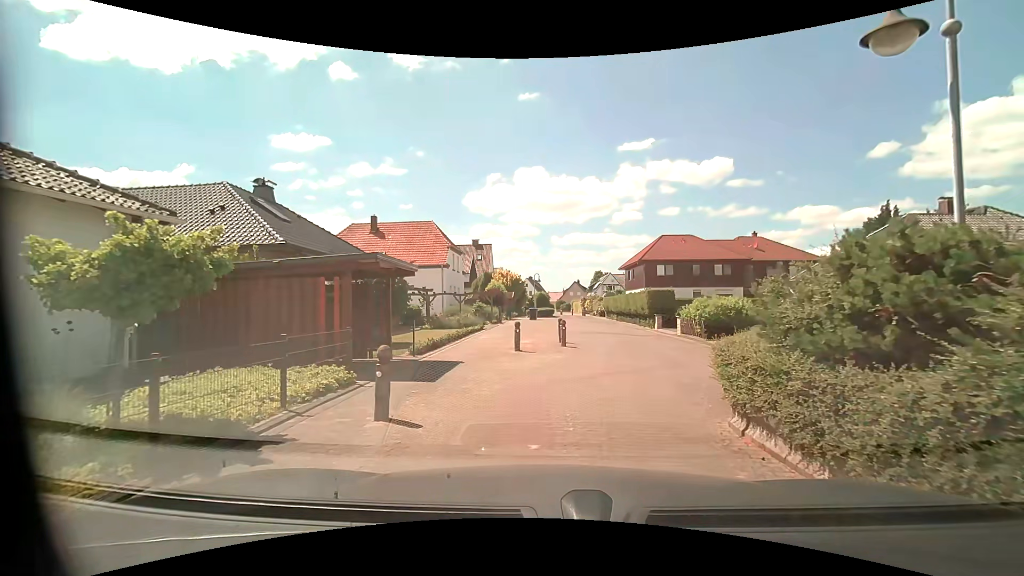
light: Day
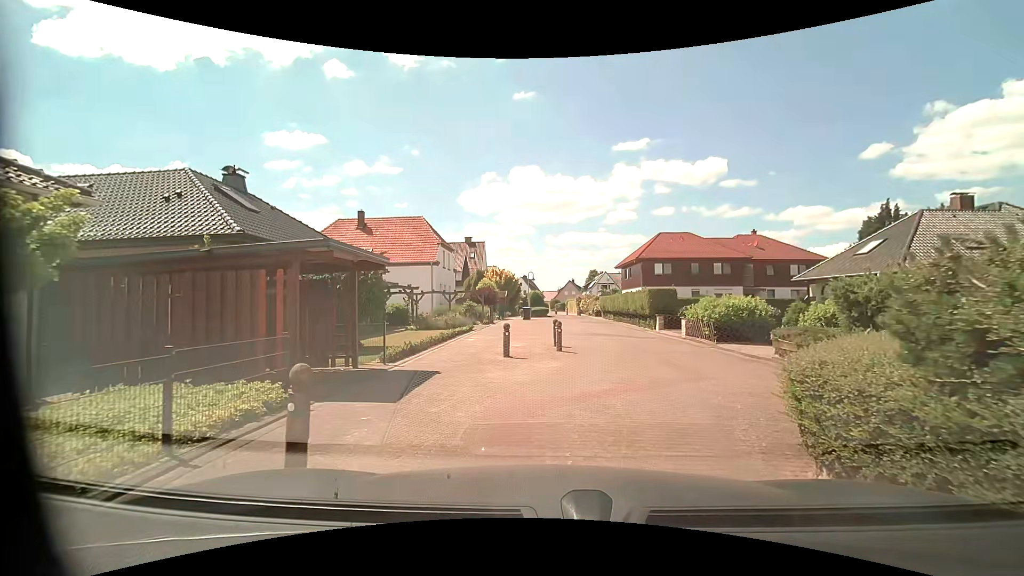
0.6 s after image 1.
(0.0, +1.8) m; +1°
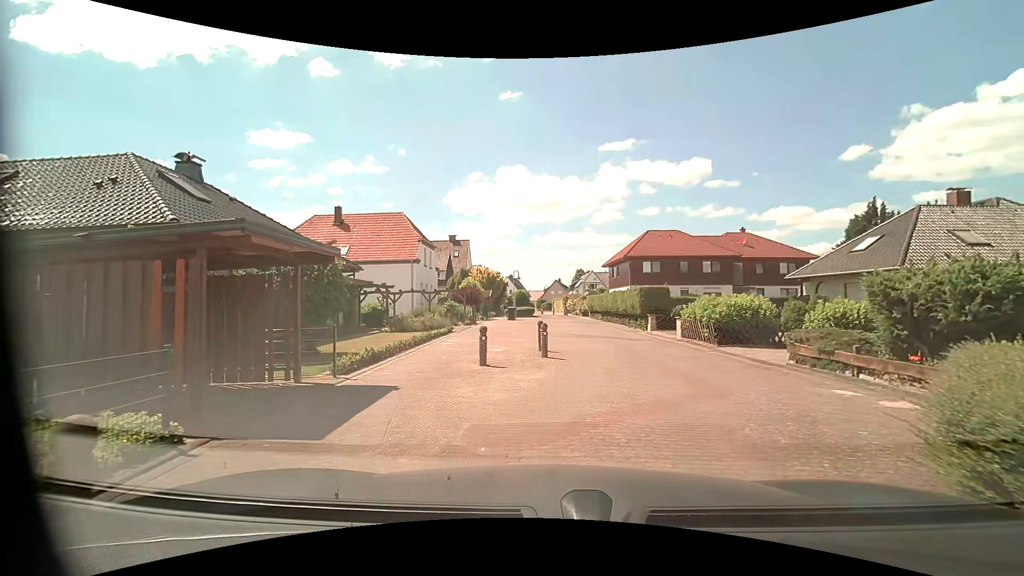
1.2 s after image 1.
(0.0, +1.7) m; +1°
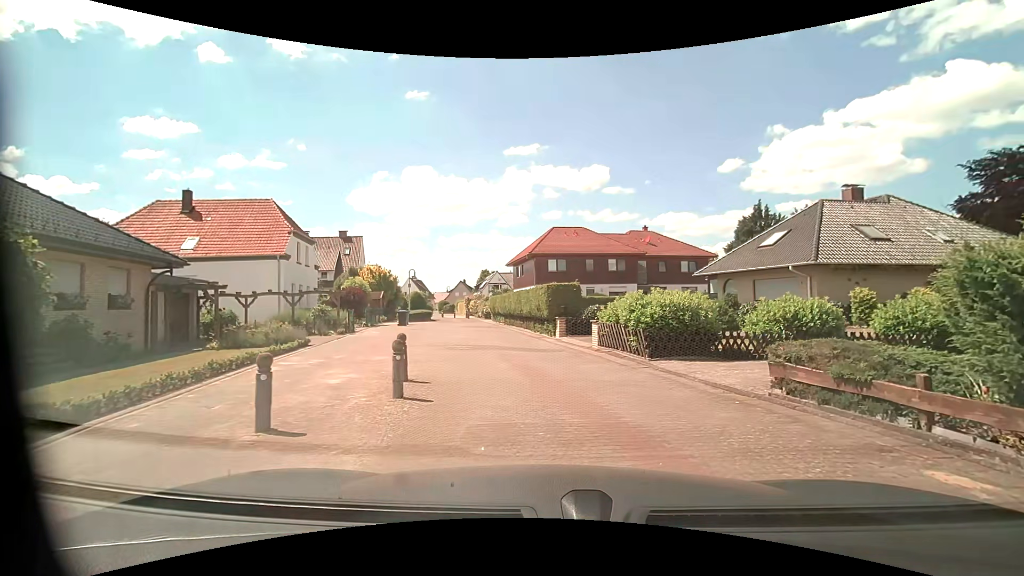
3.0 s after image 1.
(+0.4, +4.7) m; +10°
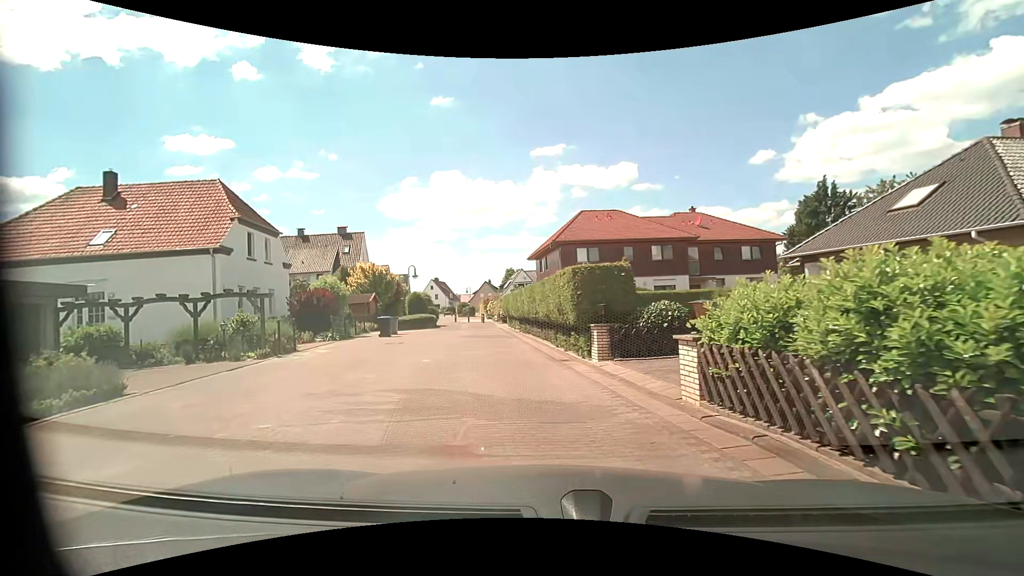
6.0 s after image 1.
(+0.4, +8.9) m; -2°
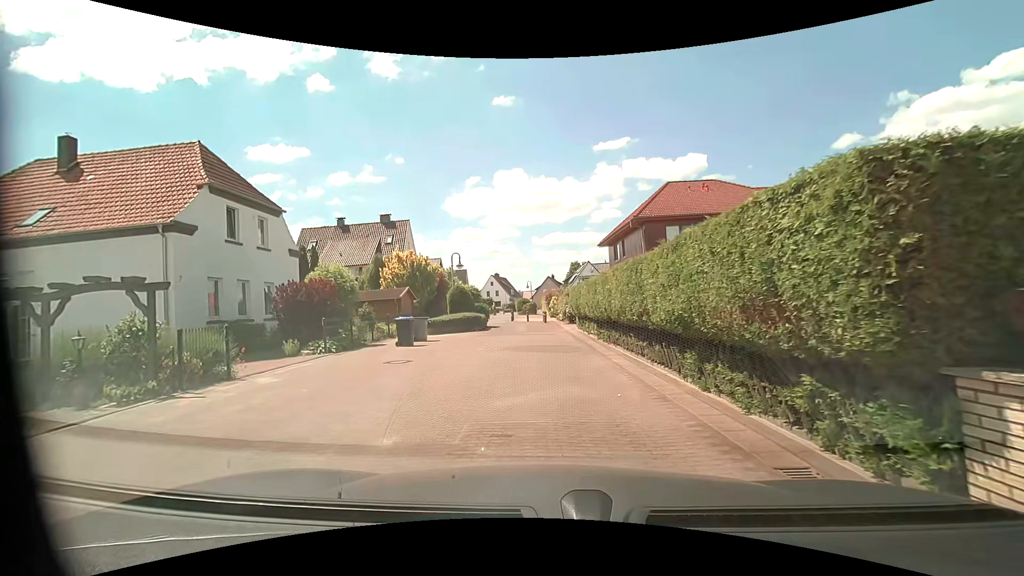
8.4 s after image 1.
(-0.7, +8.2) m; -8°
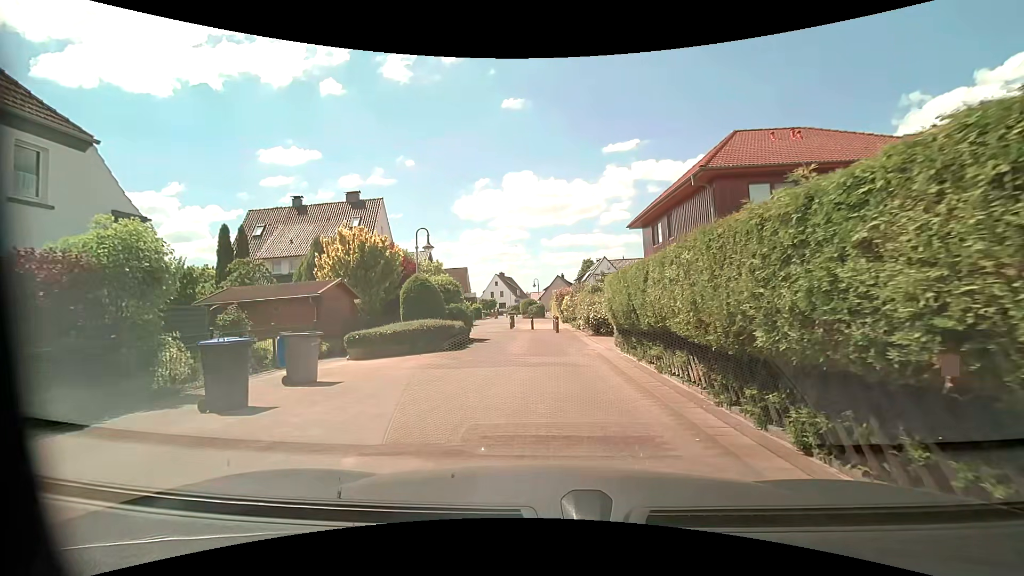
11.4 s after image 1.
(-0.1, +11.0) m; -1°
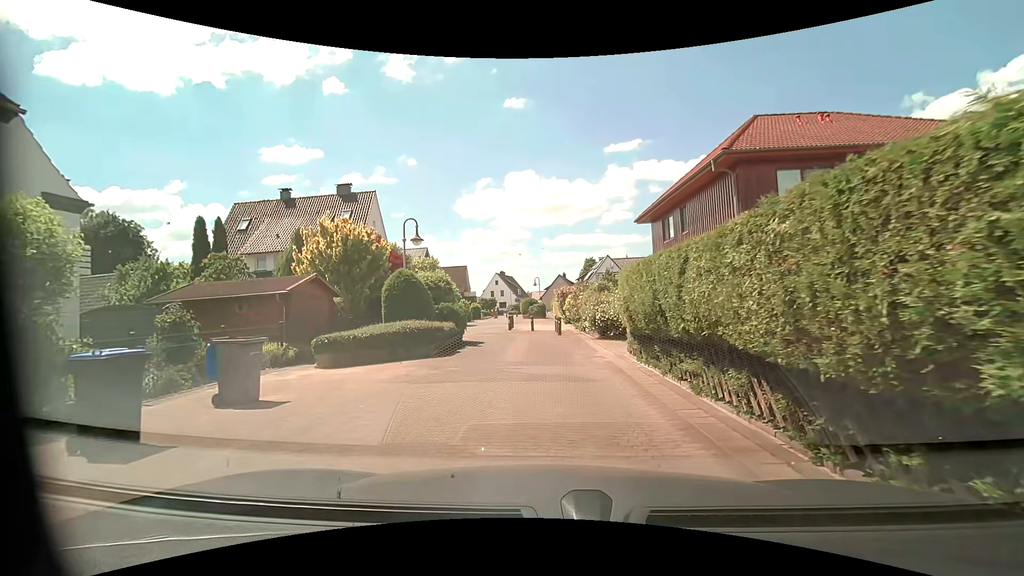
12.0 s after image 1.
(0.0, +2.1) m; +1°
(0, +10) (-1, +20) (-4, +30) (-5, +39) (-5, +49) (-5, +59) (-4, +69) (-3, +79) (-3, +89) (-3, +99) m
